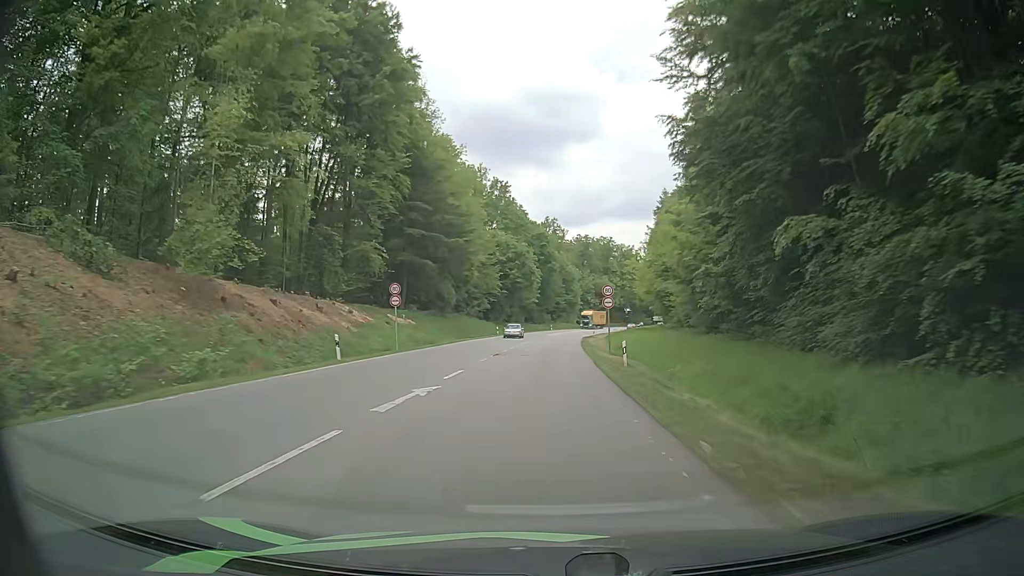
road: secondary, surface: asphalt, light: Day
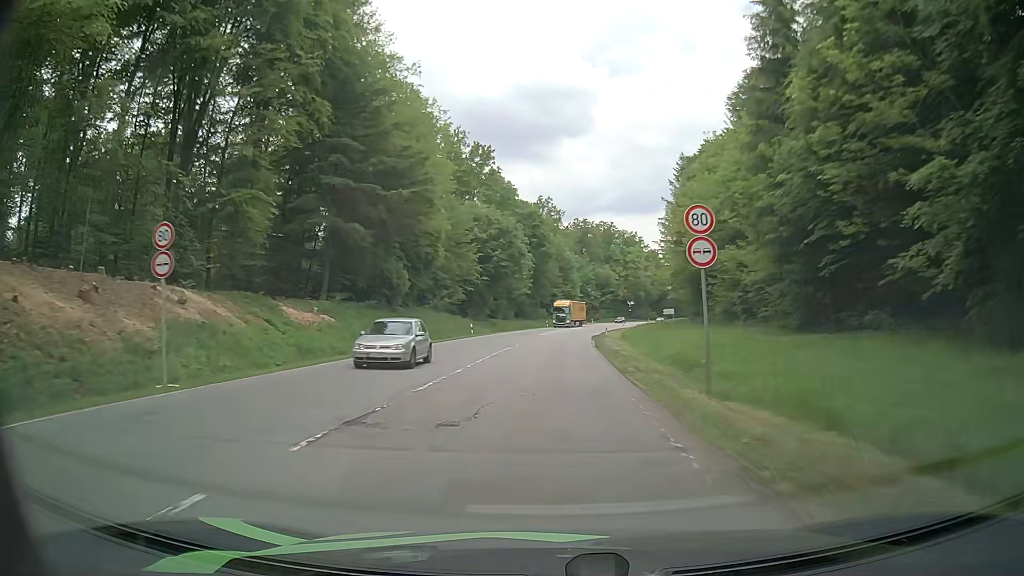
(0.0, +22.7) m; 0°
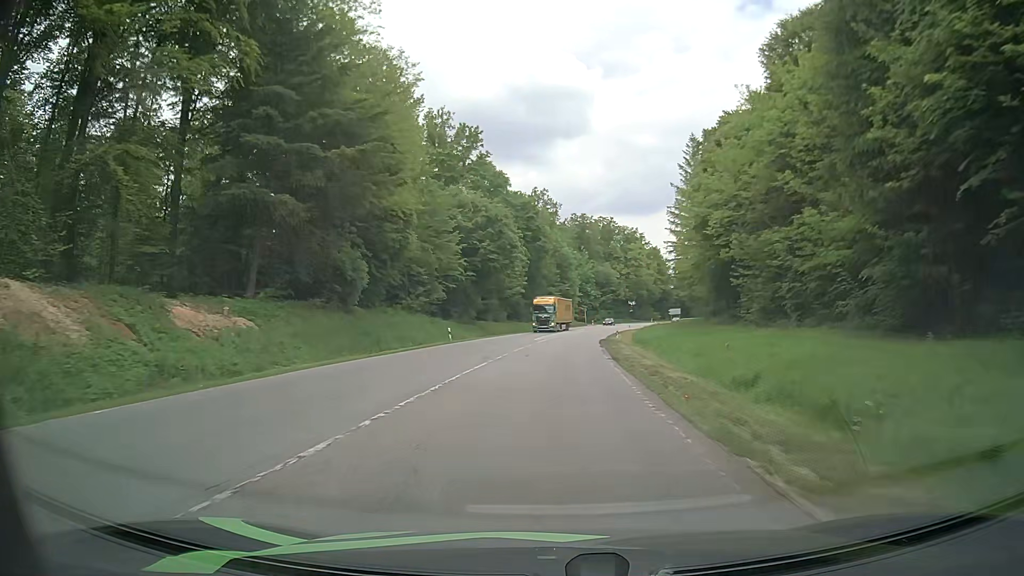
(0.0, +11.1) m; -1°
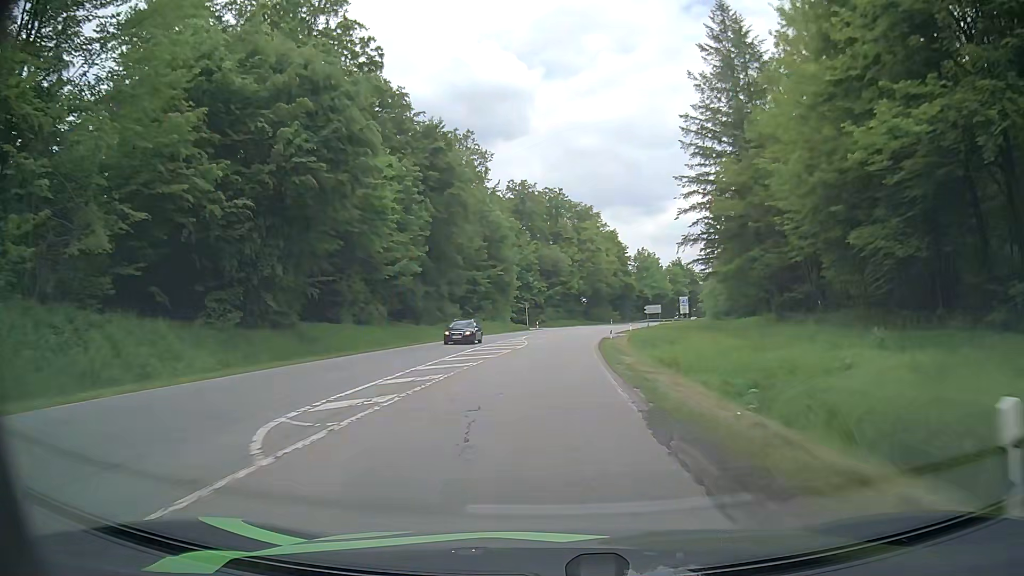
(+2.2, +42.0) m; +6°
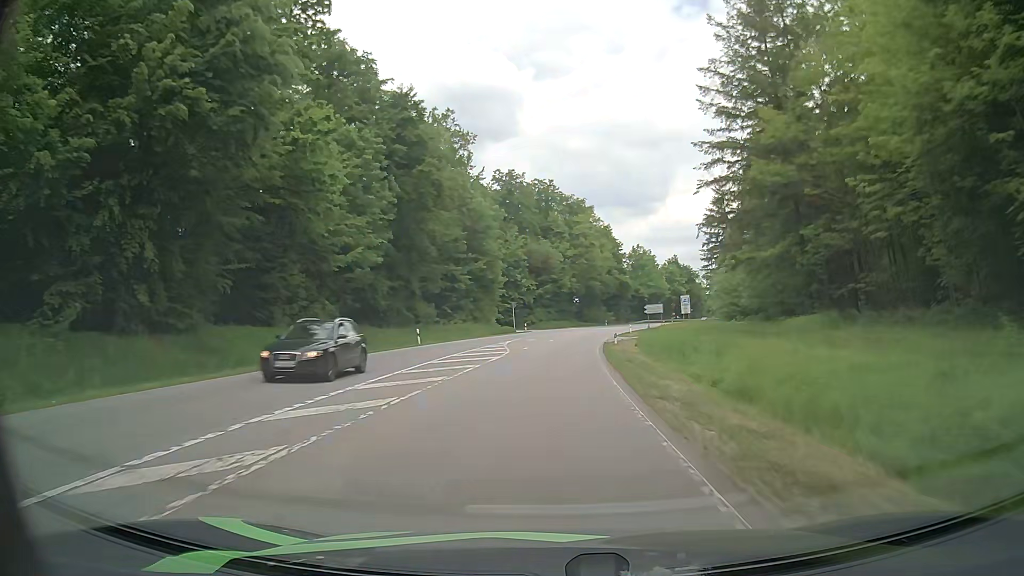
(0.0, +10.0) m; 0°
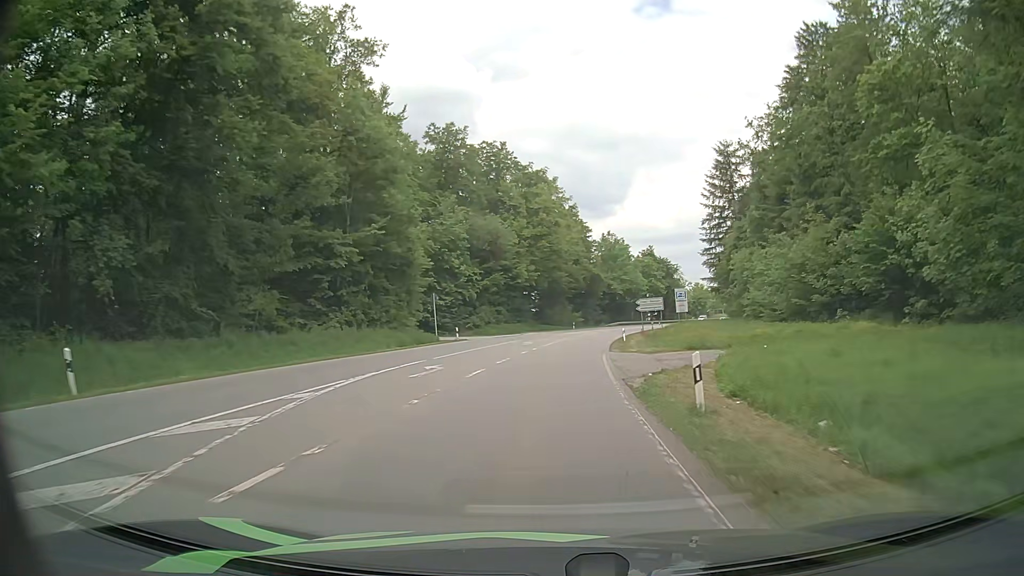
(+1.0, +29.4) m; +4°
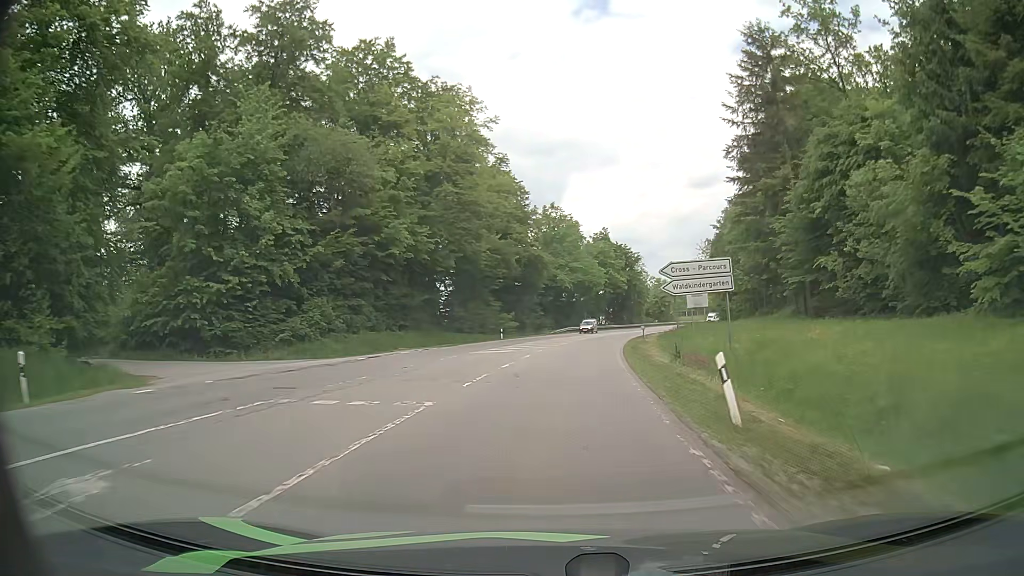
(+1.9, +40.3) m; +5°
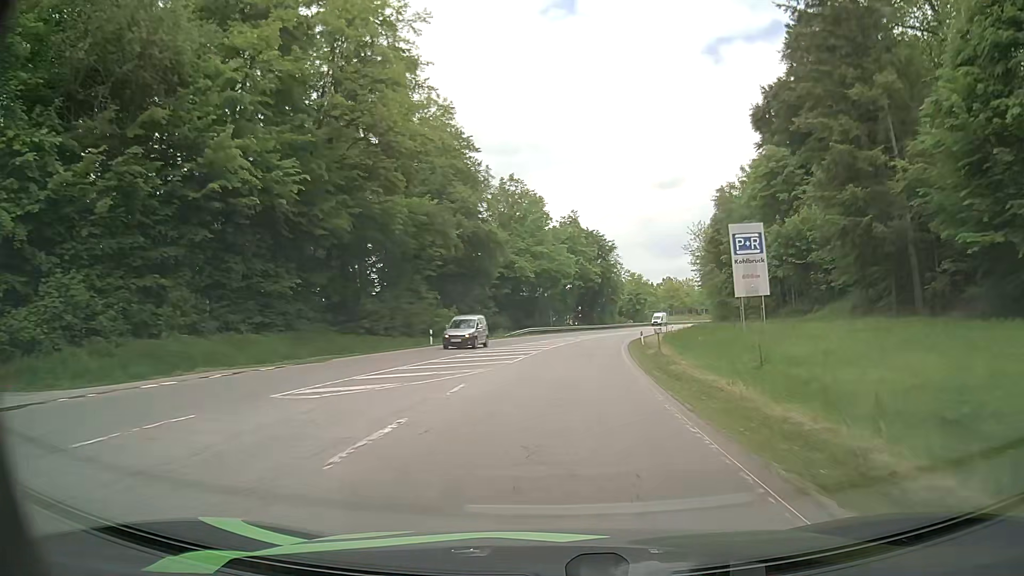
(+0.6, +20.7) m; +3°
(0, +10) (+1, +20) (+1, +30) (+2, +40) (+4, +50) (+6, +60) (+8, +69) (+10, +79) (+13, +89) (+16, +98) m
